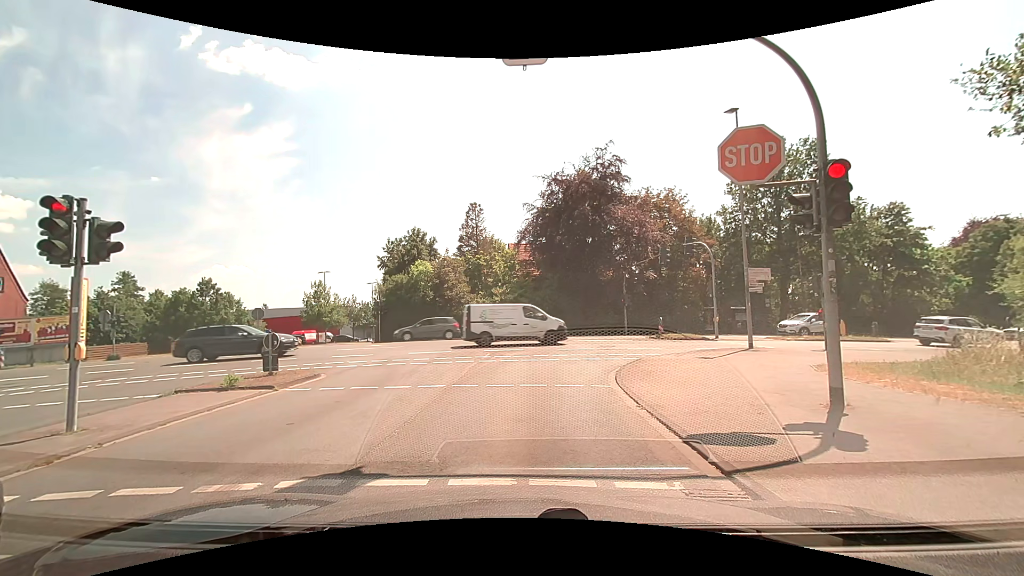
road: tertiary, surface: asphalt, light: Day
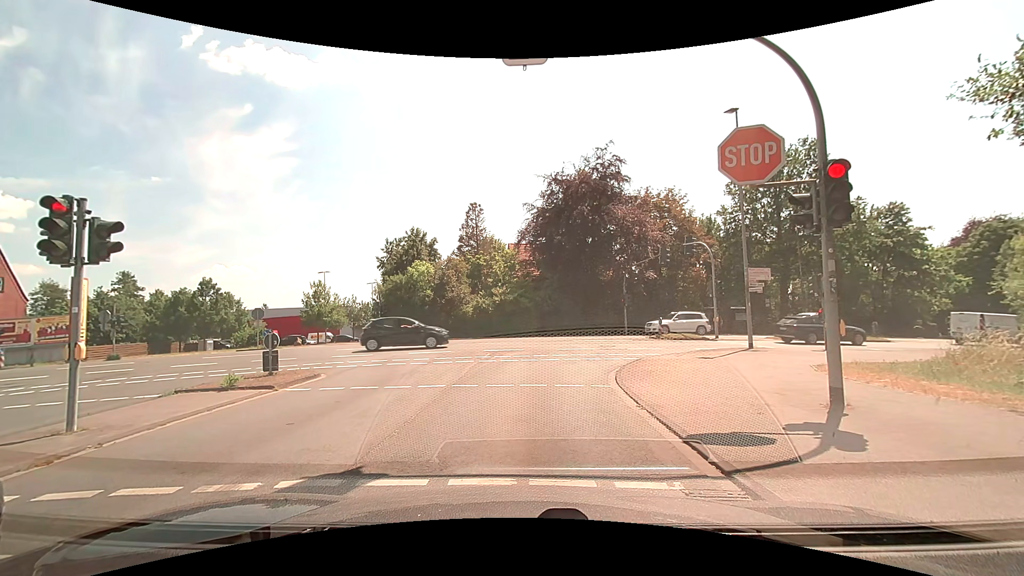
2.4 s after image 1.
(0.0, 0.0) m; 0°
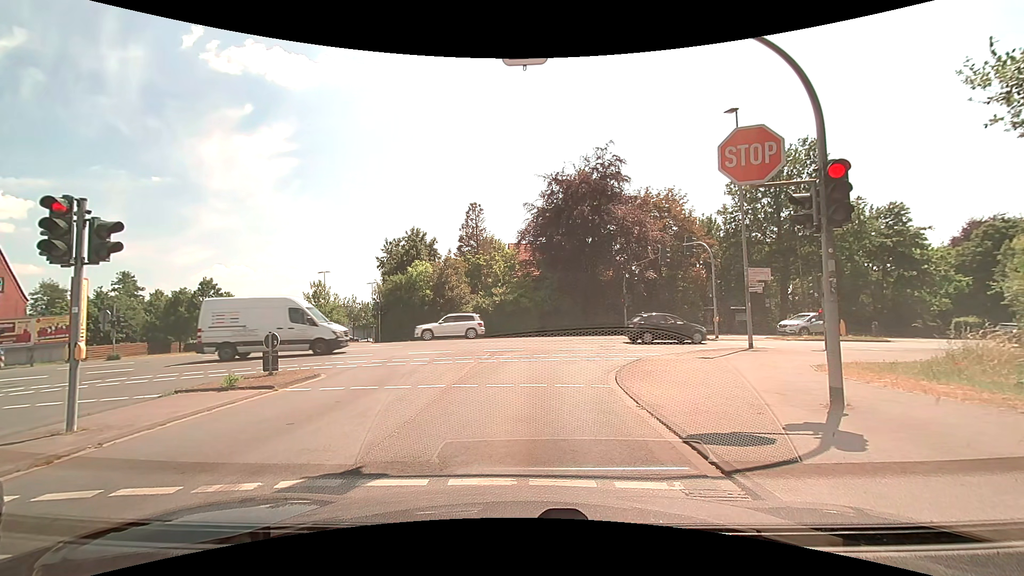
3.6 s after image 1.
(0.0, 0.0) m; 0°
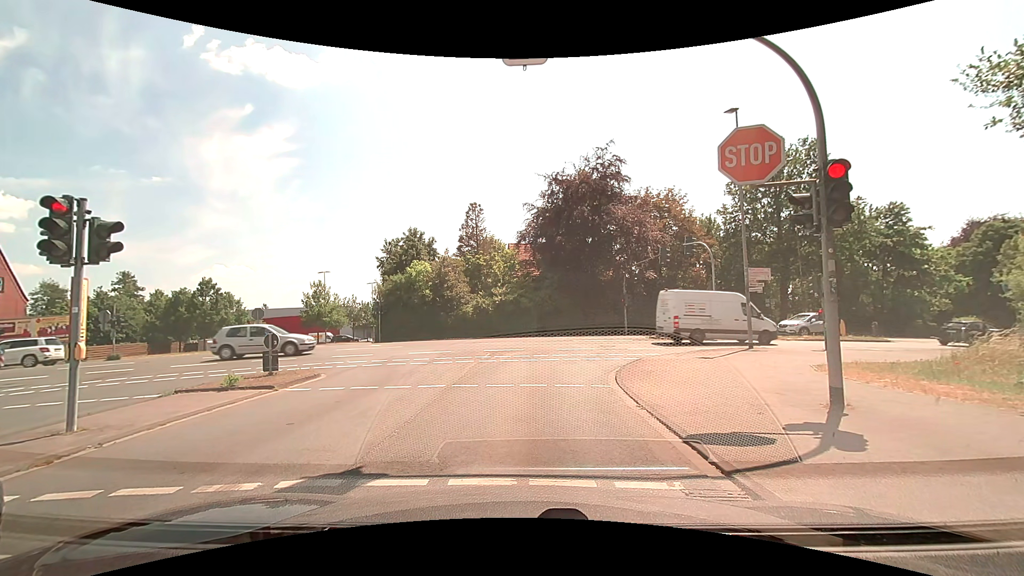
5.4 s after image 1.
(0.0, 0.0) m; 0°
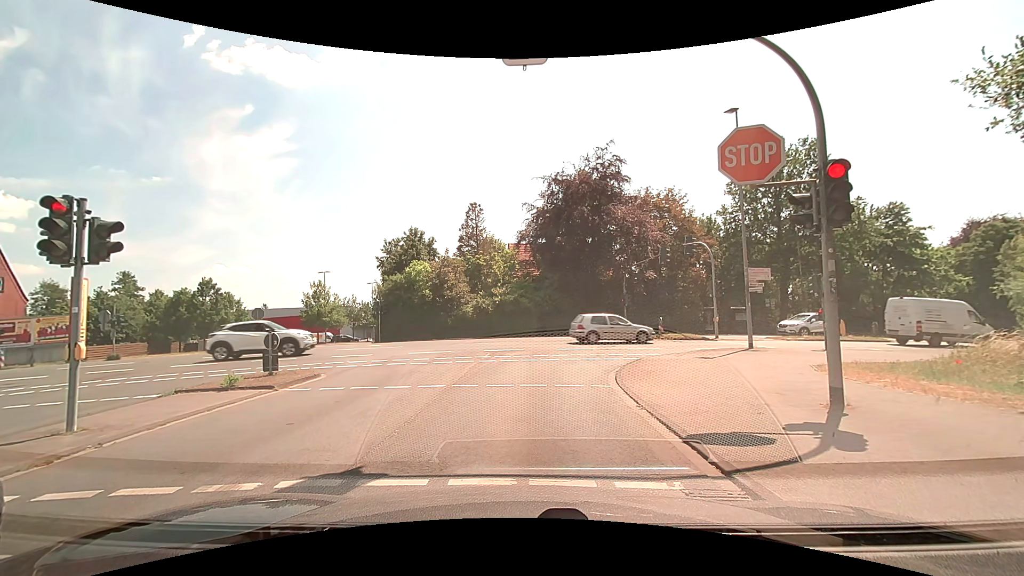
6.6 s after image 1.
(0.0, 0.0) m; 0°
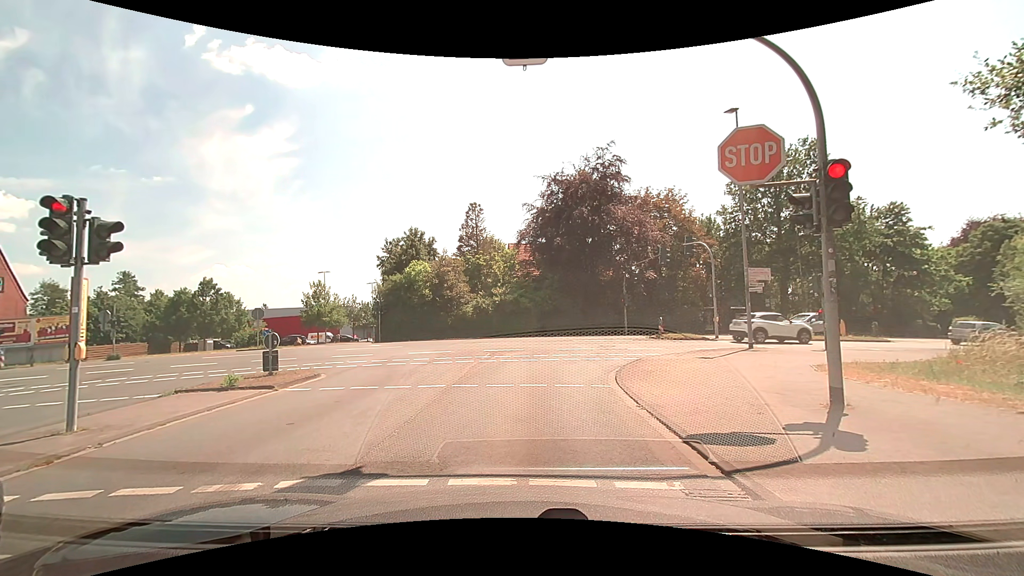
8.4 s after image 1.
(0.0, 0.0) m; 0°
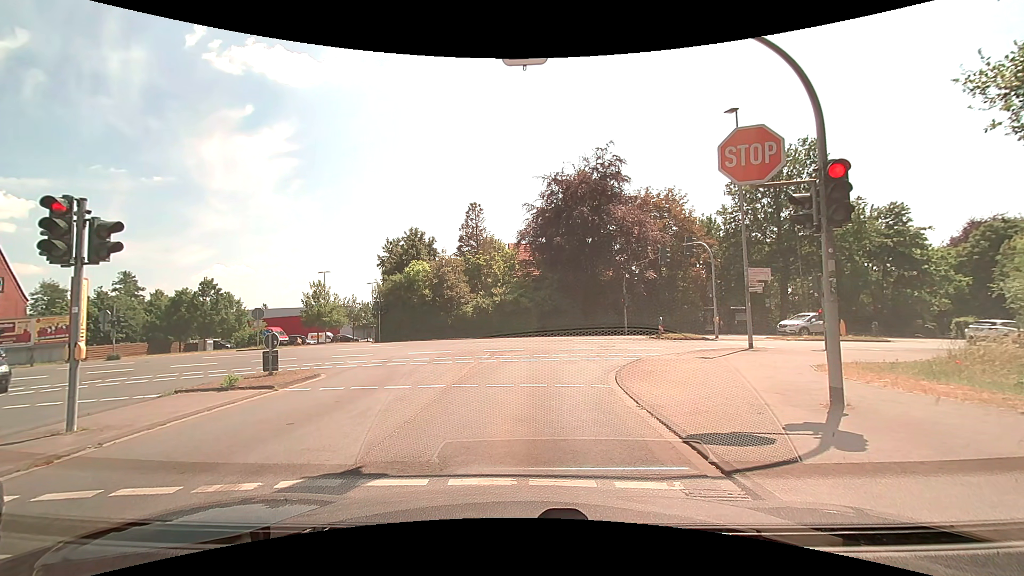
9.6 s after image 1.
(0.0, 0.0) m; 0°
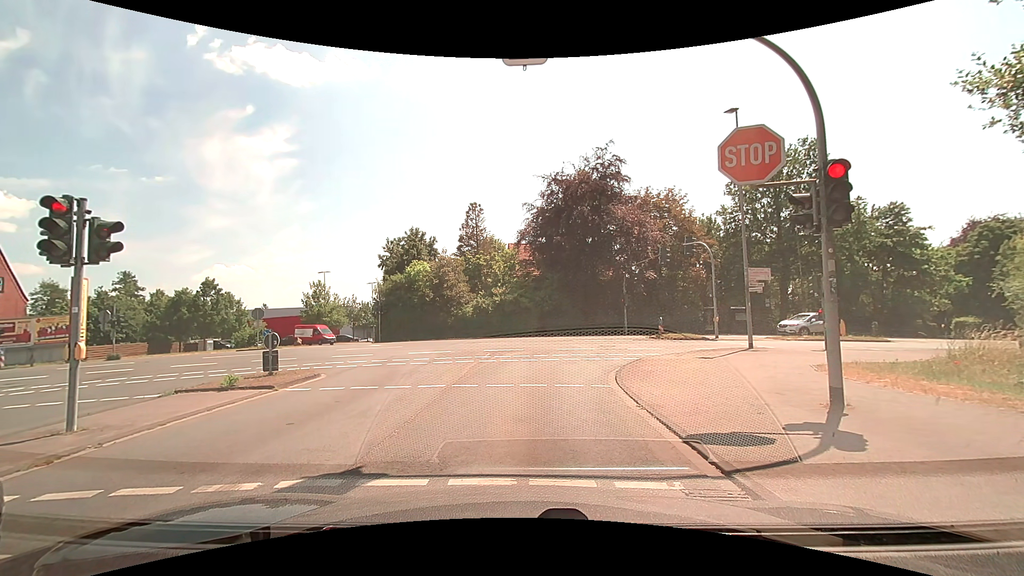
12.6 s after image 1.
(0.0, 0.0) m; 0°
(0, +10) (+2, +20) (+9, +26) (+19, +29) (+29, +32) (+38, +34) (+48, +37) (+58, +39) (+67, +42) (+77, +44) m
